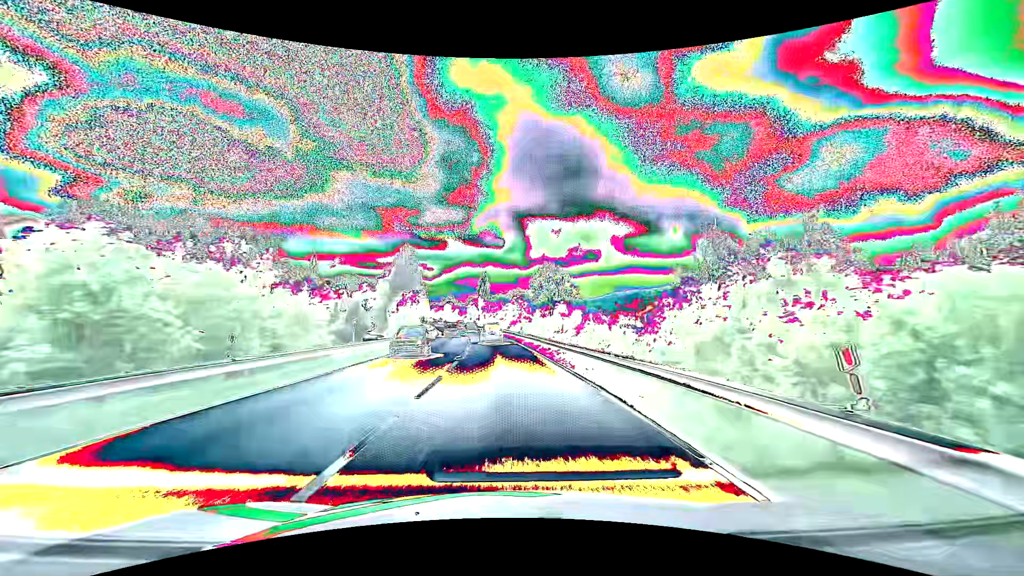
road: primary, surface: asphalt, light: Day
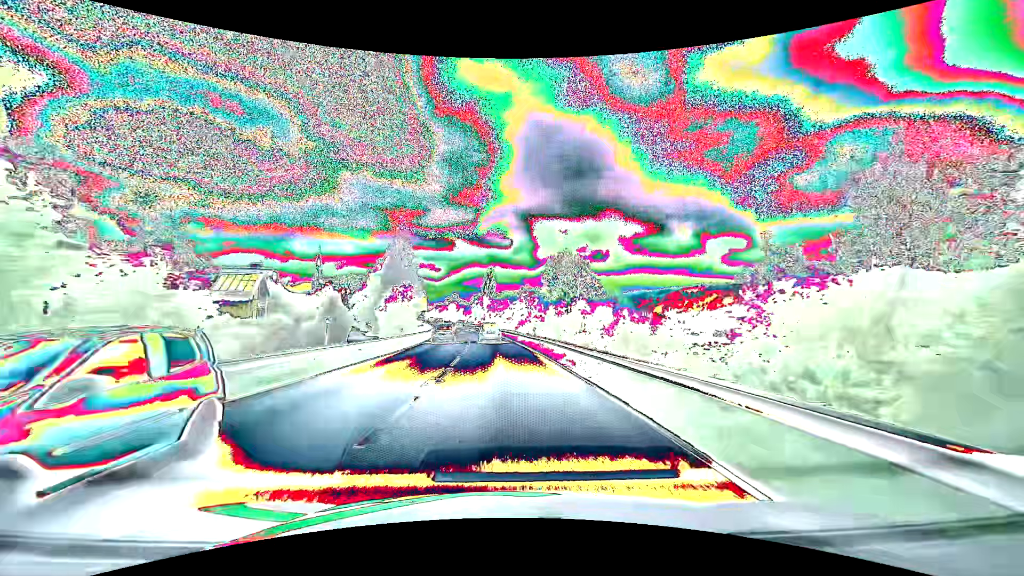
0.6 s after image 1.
(-0.1, +9.8) m; -1°
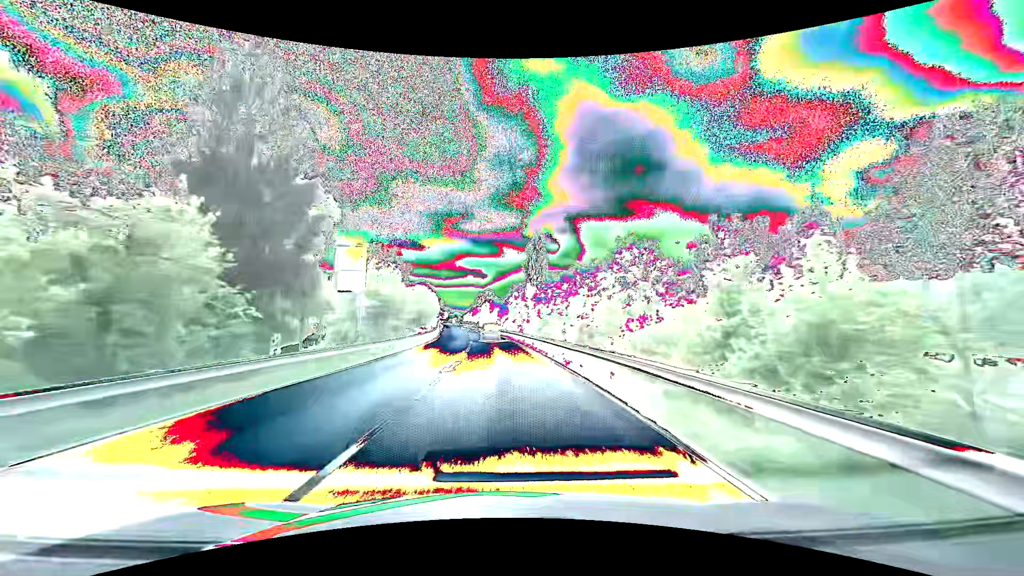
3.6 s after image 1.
(-1.9, +50.6) m; -5°
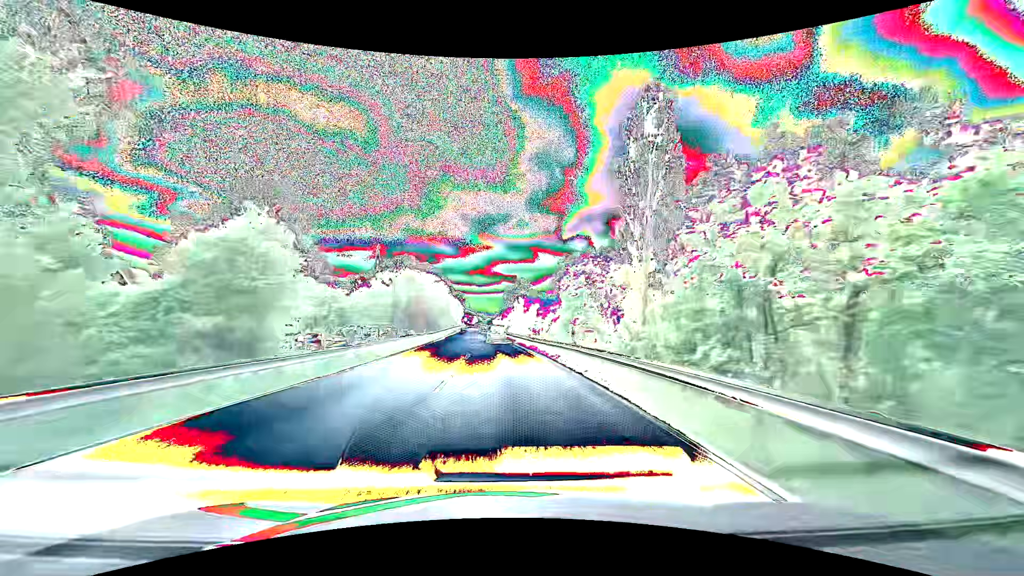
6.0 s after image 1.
(-1.4, +42.0) m; -4°
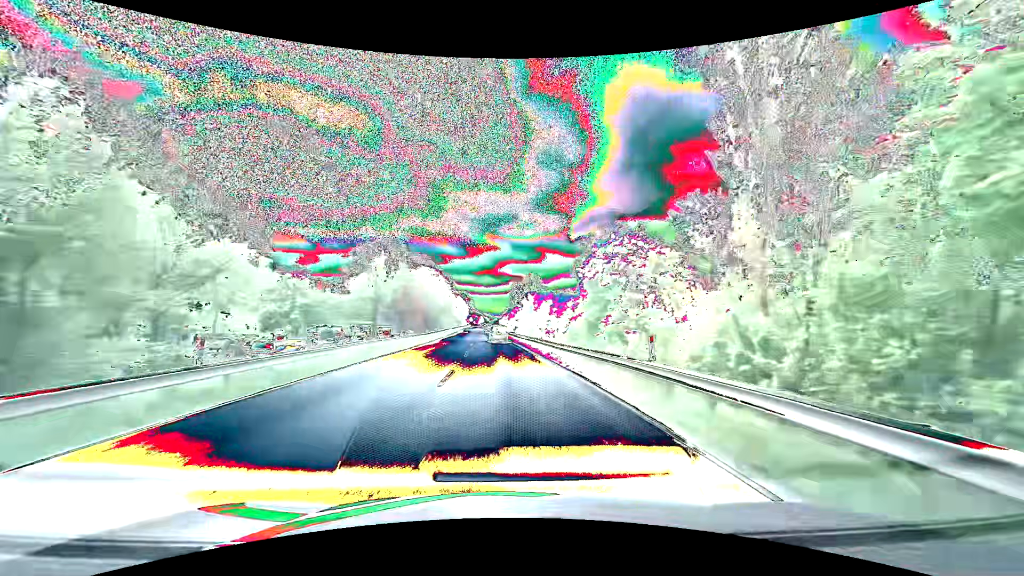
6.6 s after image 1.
(-0.1, +10.6) m; -1°
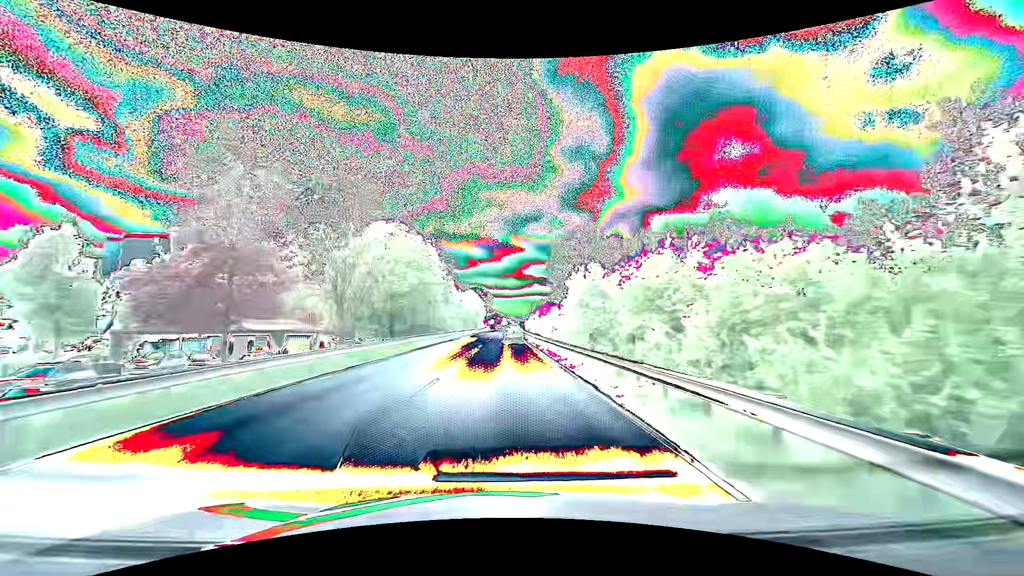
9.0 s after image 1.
(-1.1, +42.5) m; -3°
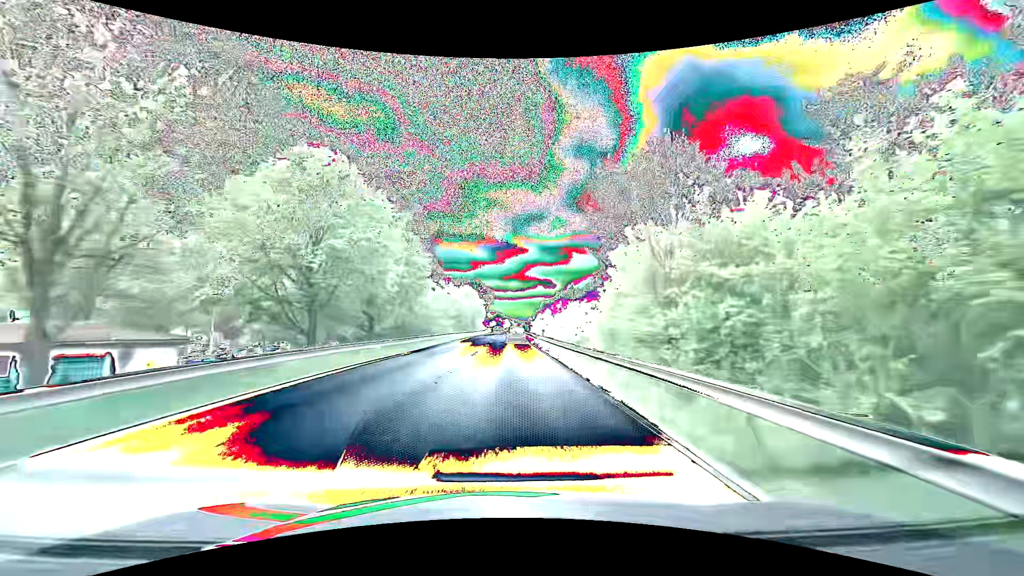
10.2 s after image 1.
(-0.1, +21.3) m; 0°
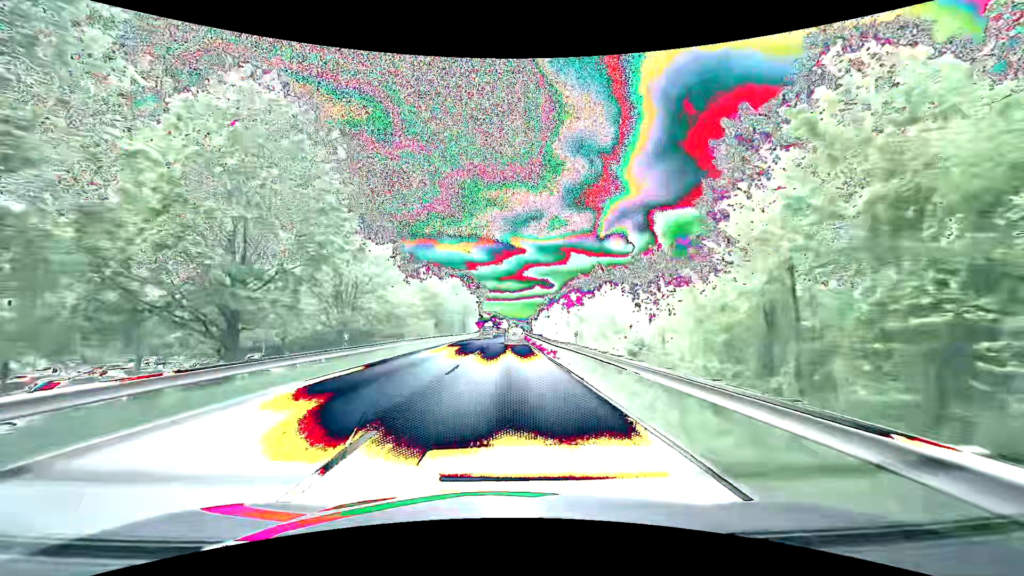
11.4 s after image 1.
(+0.1, +21.3) m; 0°
(0, +10) (0, +20) (0, +30) (0, +40) (0, +50) (0, +60) (0, +70) (0, +80) (0, +90) (0, +100) m
